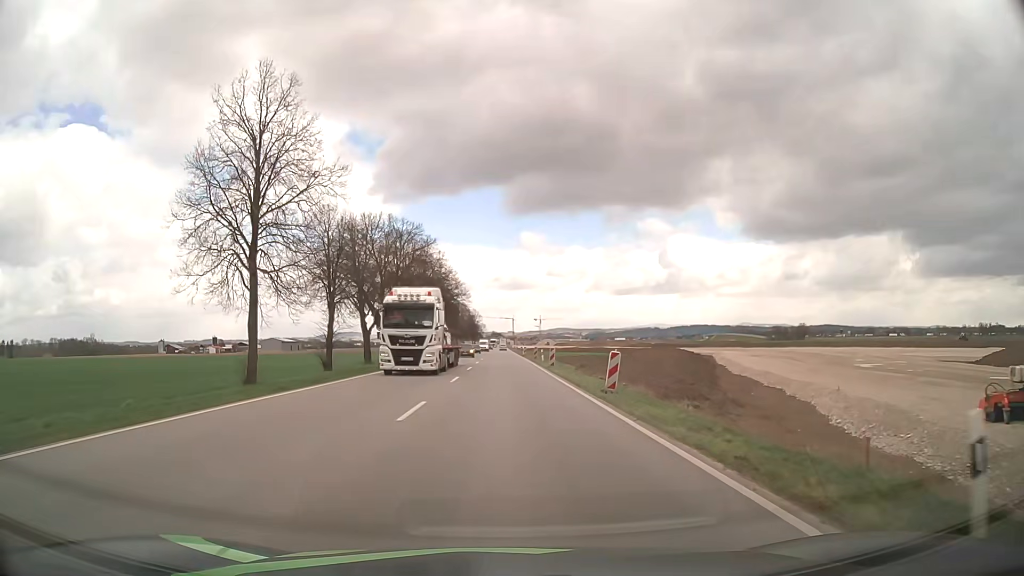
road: unclassified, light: Day
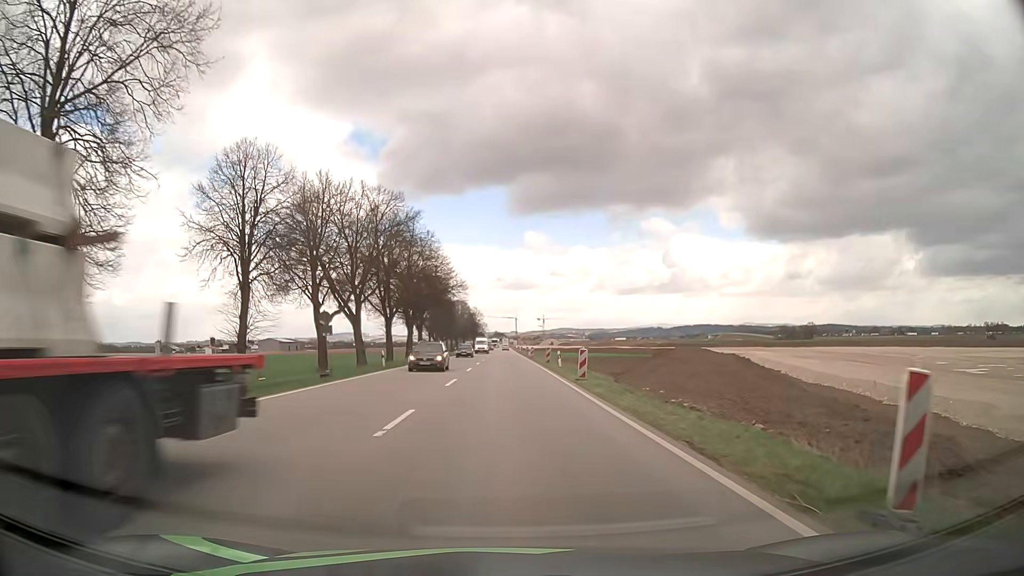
(+0.1, +14.3) m; 0°
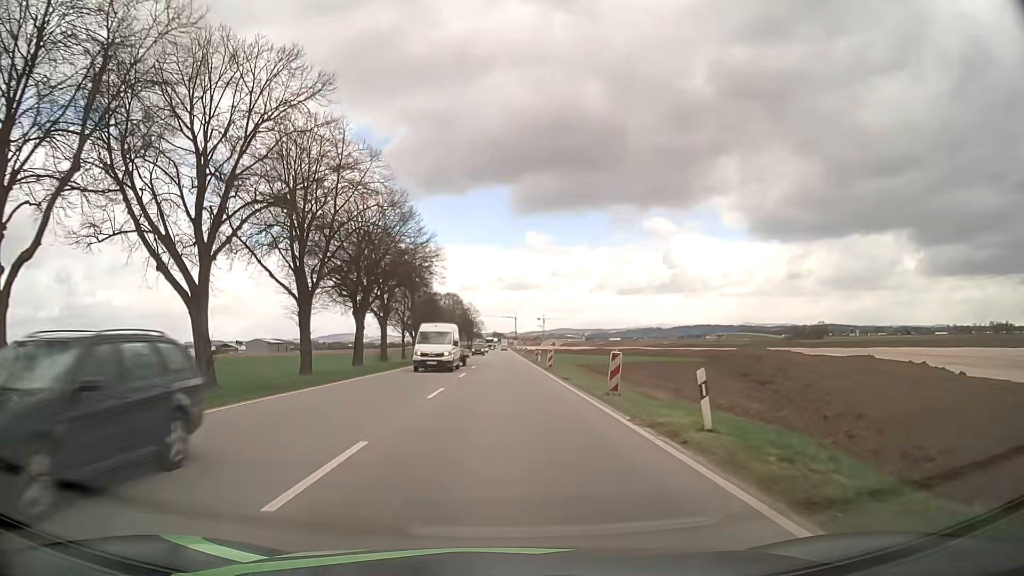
(0.0, +28.4) m; +1°
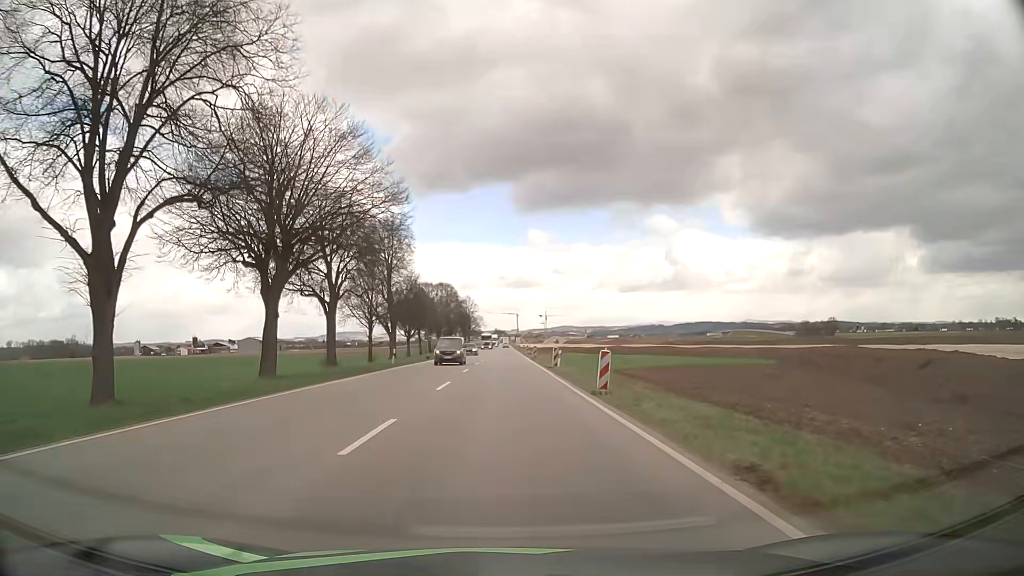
(-0.1, +21.3) m; 0°
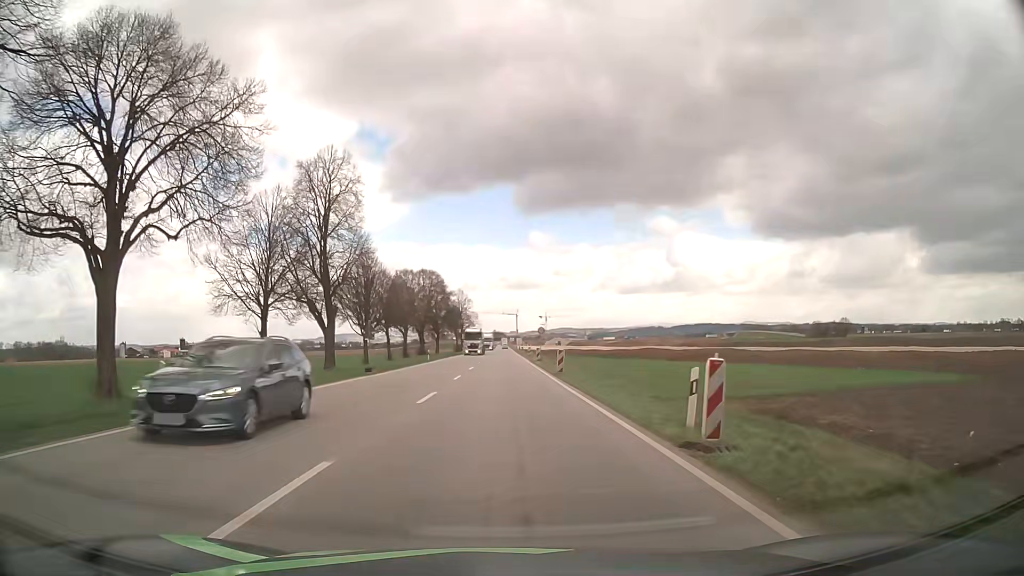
(0.0, +28.4) m; 0°
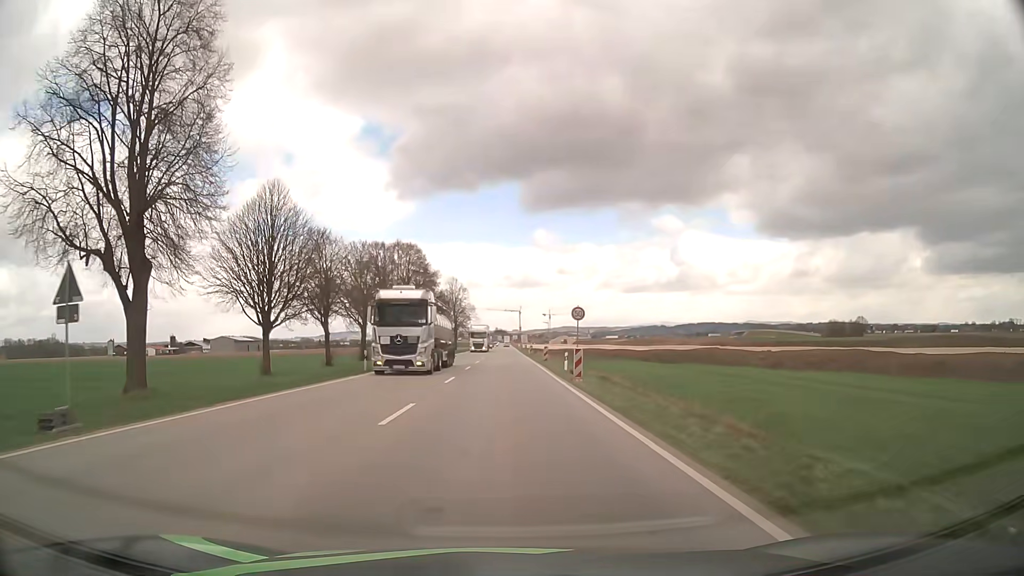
(0.0, +28.4) m; 0°
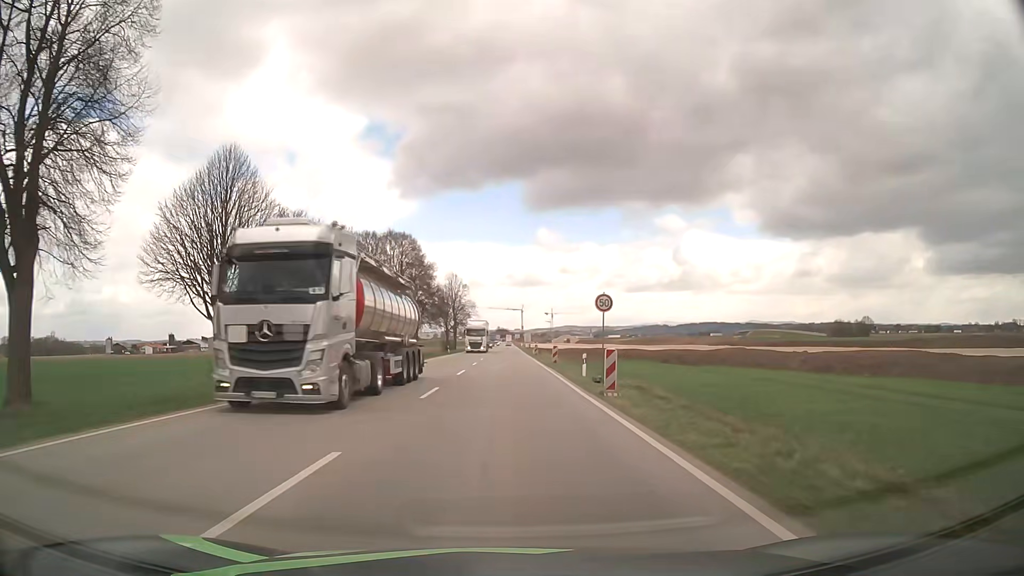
(0.0, +7.1) m; 0°
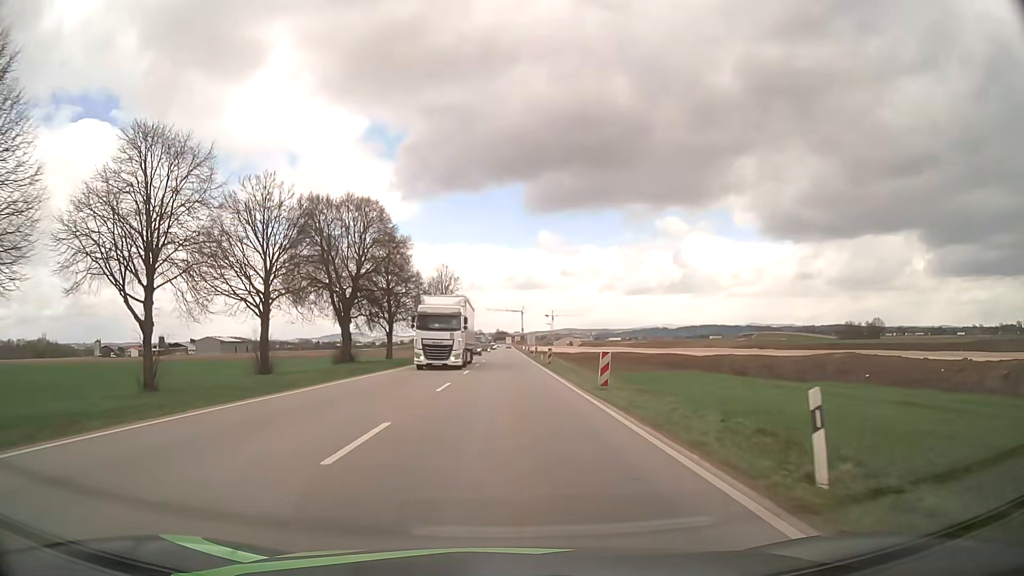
(0.0, +20.5) m; 0°
(0, +10) (0, +20) (0, +30) (0, +40) (0, +50) (0, +60) (0, +70) (0, +80) (0, +90) (0, +100) m
